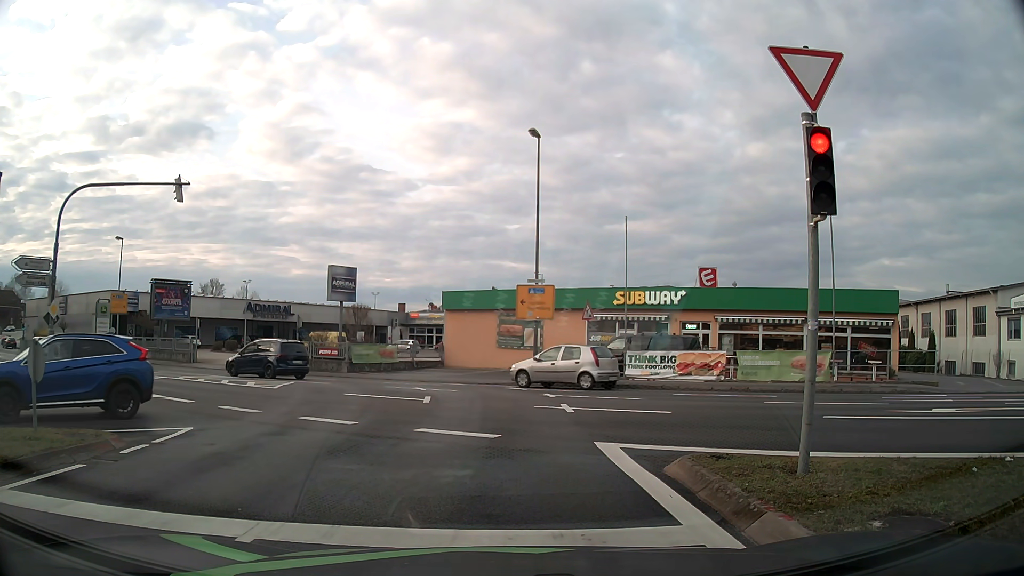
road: tertiary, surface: asphalt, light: Day
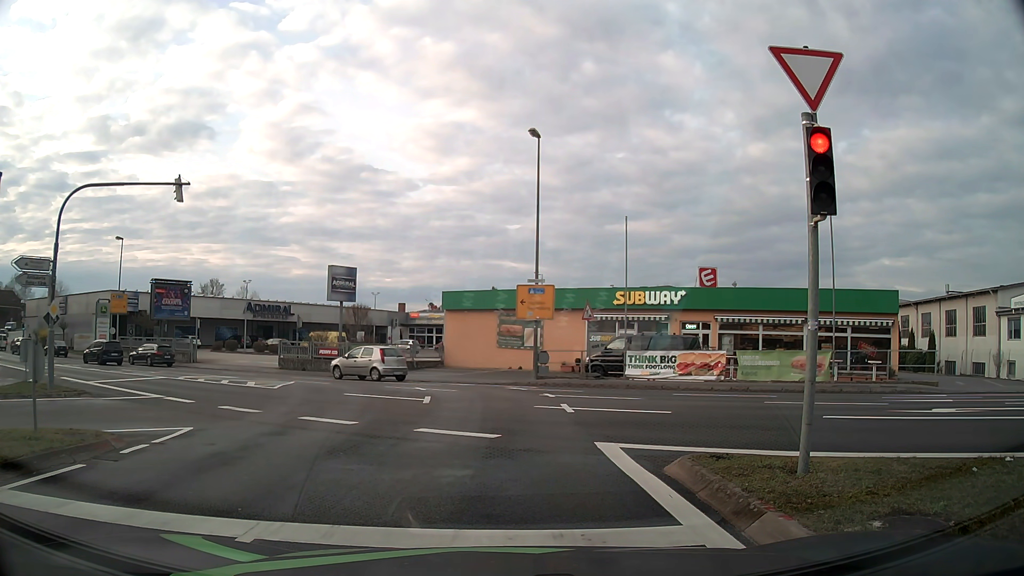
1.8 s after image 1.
(0.0, 0.0) m; 0°
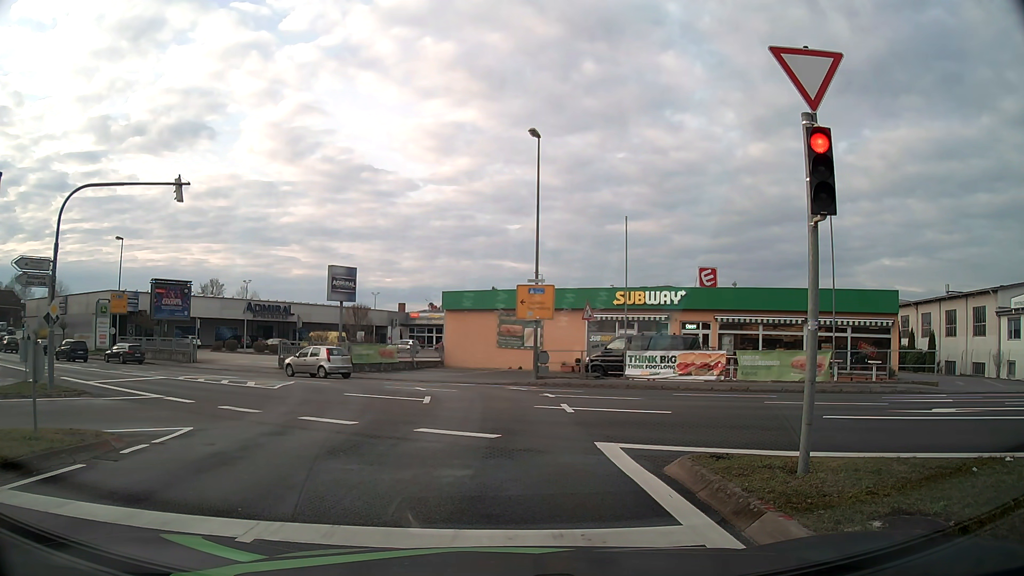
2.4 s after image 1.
(0.0, 0.0) m; 0°
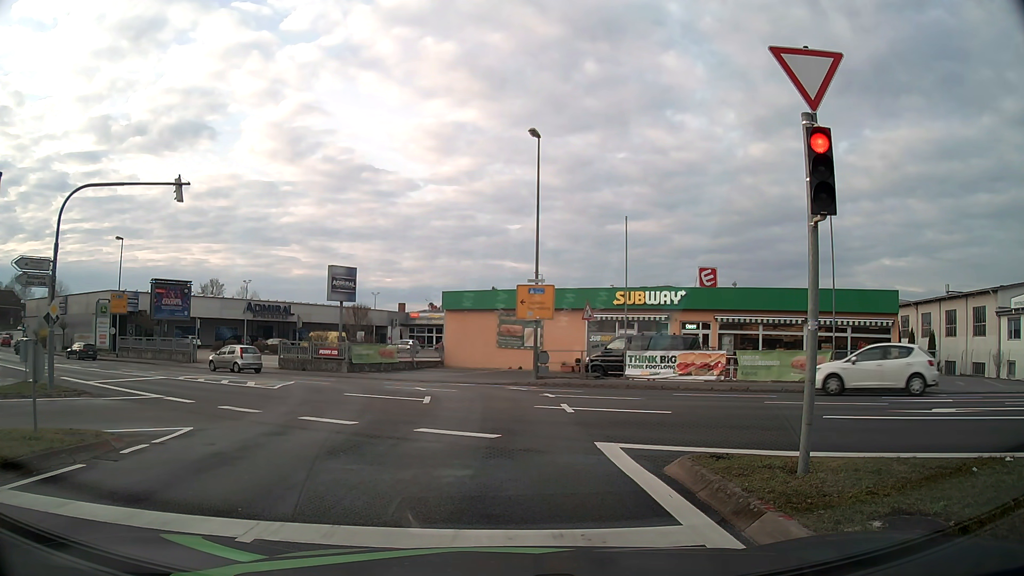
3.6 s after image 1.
(0.0, 0.0) m; 0°
(0, +10) (0, +20) (-4, +29) (-12, +36) (-20, +41) (-29, +46) (-38, +51) (-46, +56) (-55, +61) (-63, +67) m
